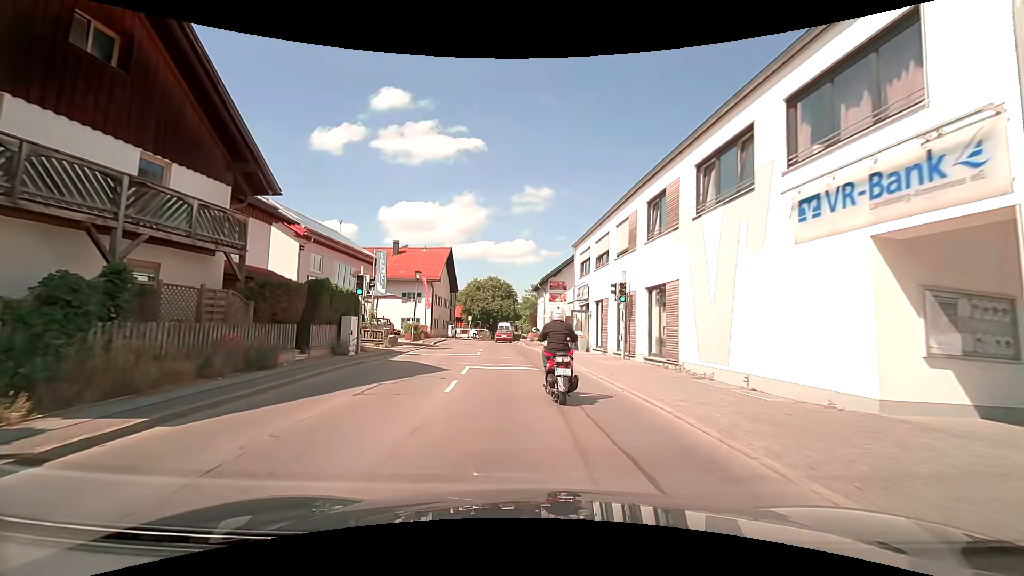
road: secondary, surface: asphalt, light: Day
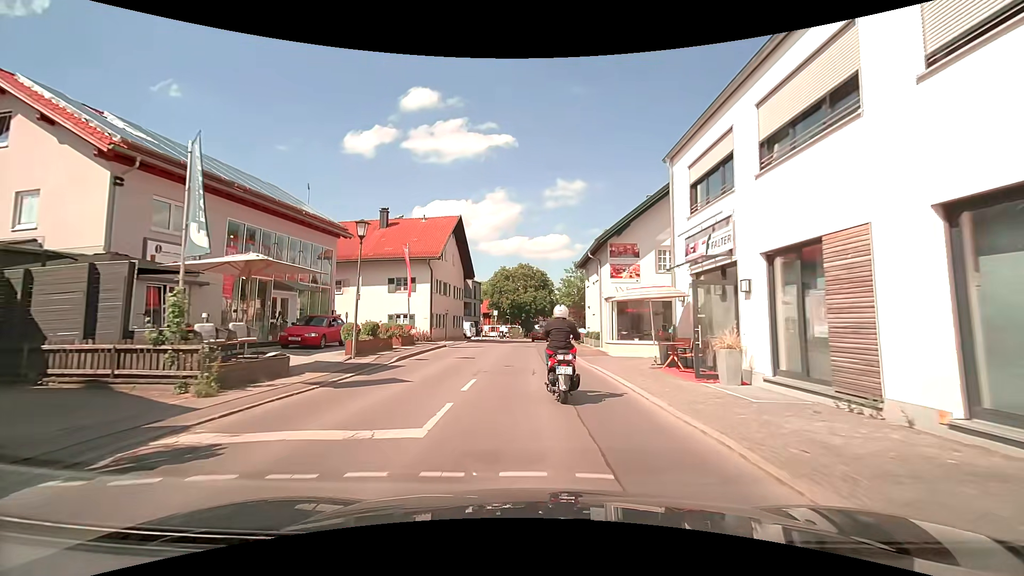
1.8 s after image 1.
(-0.6, +16.6) m; -3°
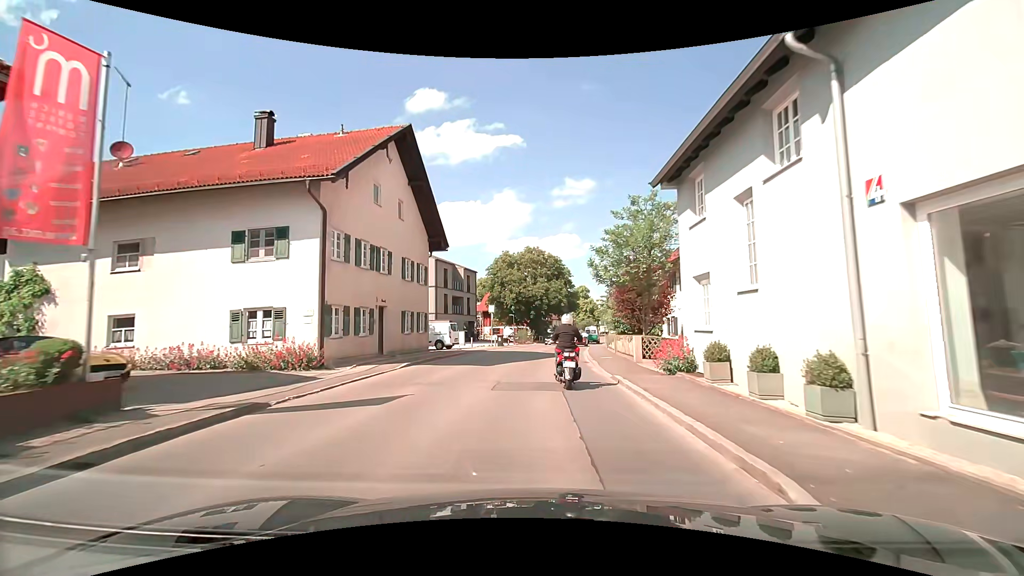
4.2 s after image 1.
(-0.6, +20.2) m; -1°
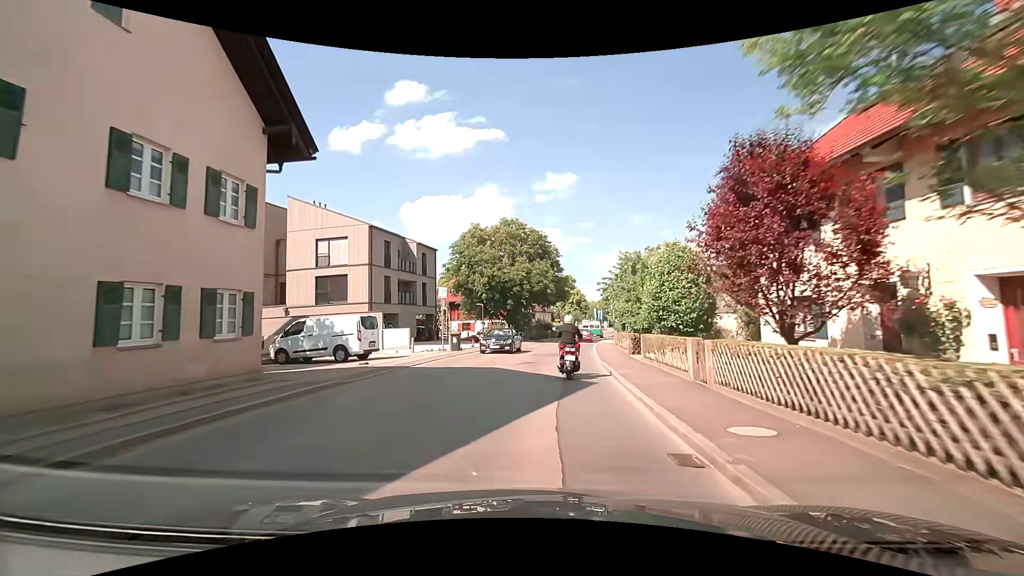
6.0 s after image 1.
(+0.1, +16.2) m; +1°
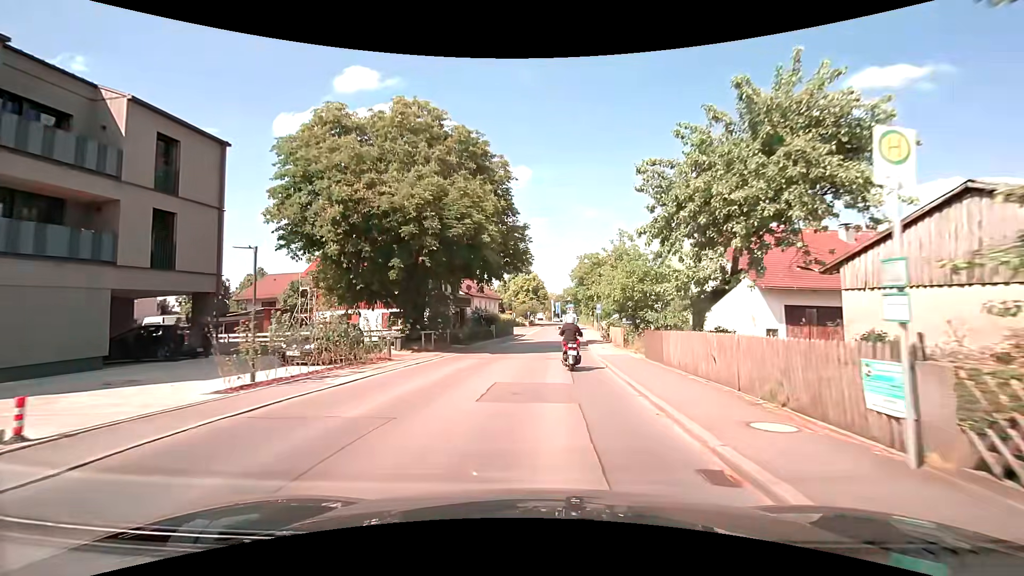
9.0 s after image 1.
(+1.3, +28.8) m; +6°
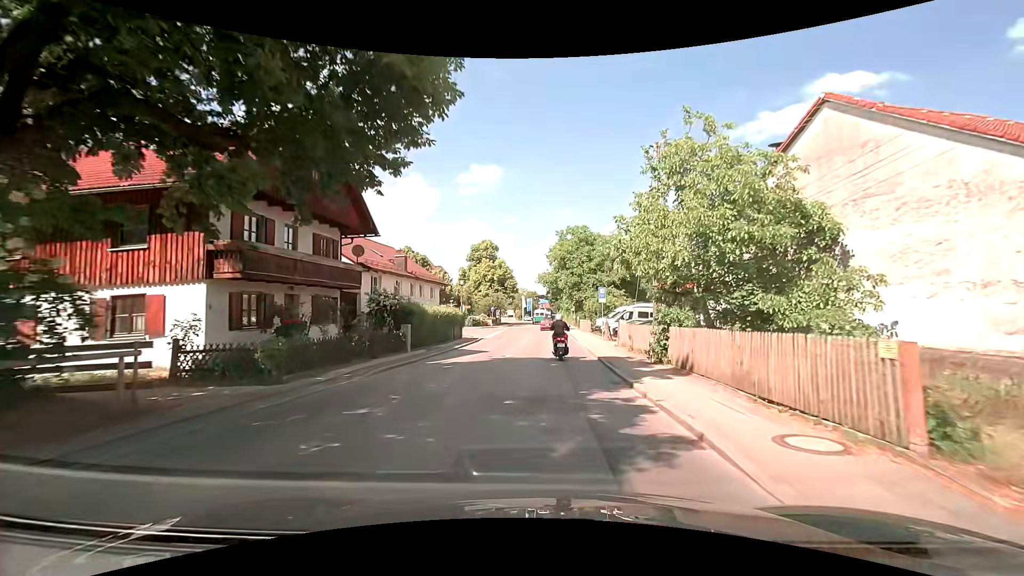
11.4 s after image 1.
(+0.5, +22.1) m; +3°
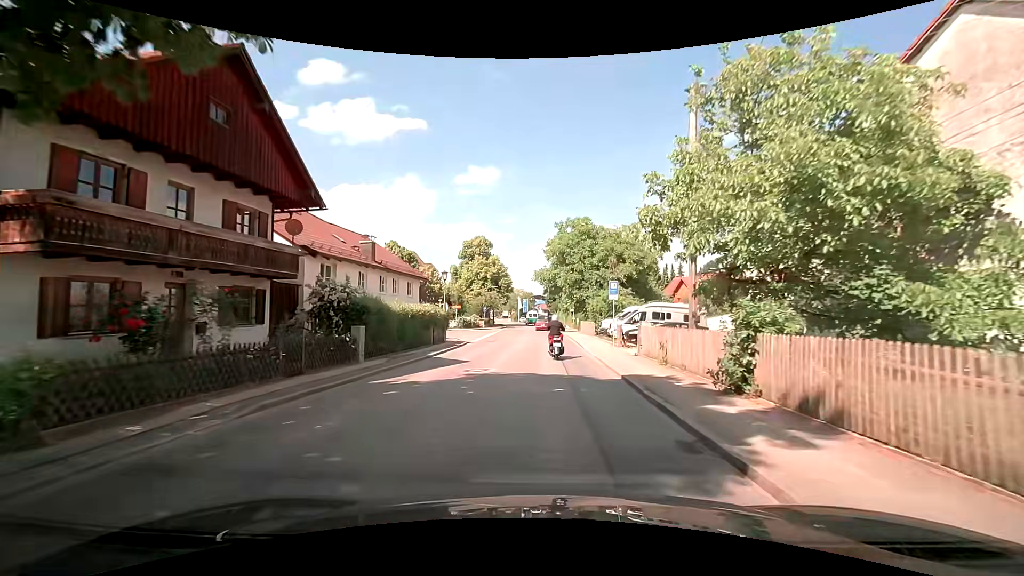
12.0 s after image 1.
(0.0, +5.8) m; 0°
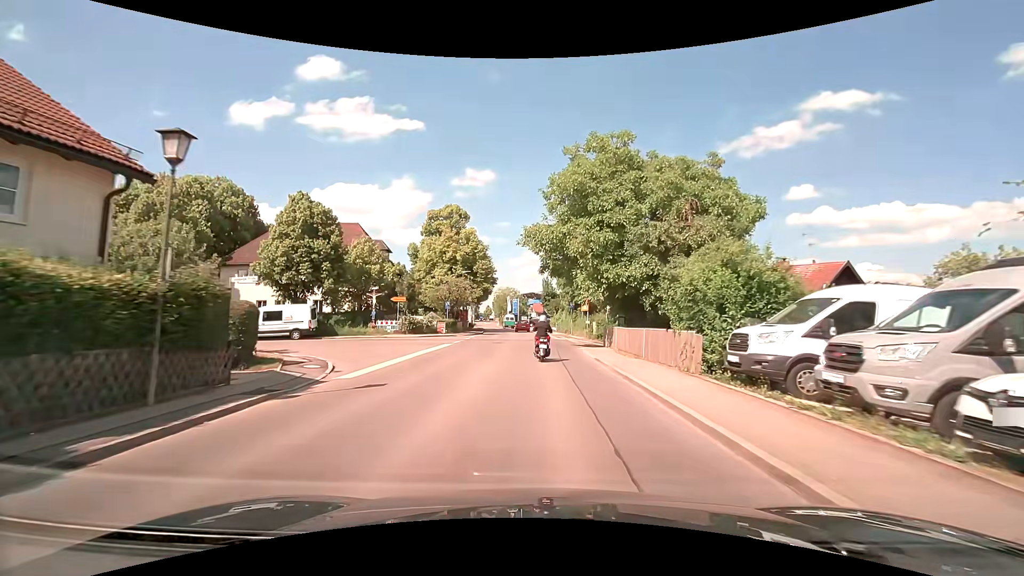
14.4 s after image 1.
(+0.4, +25.4) m; +1°
(0, +10) (0, +20) (0, +30) (-1, +40) (-1, +50) (-2, +60) (-3, +70) (-4, +80) (-5, +90) (-6, +100) m
